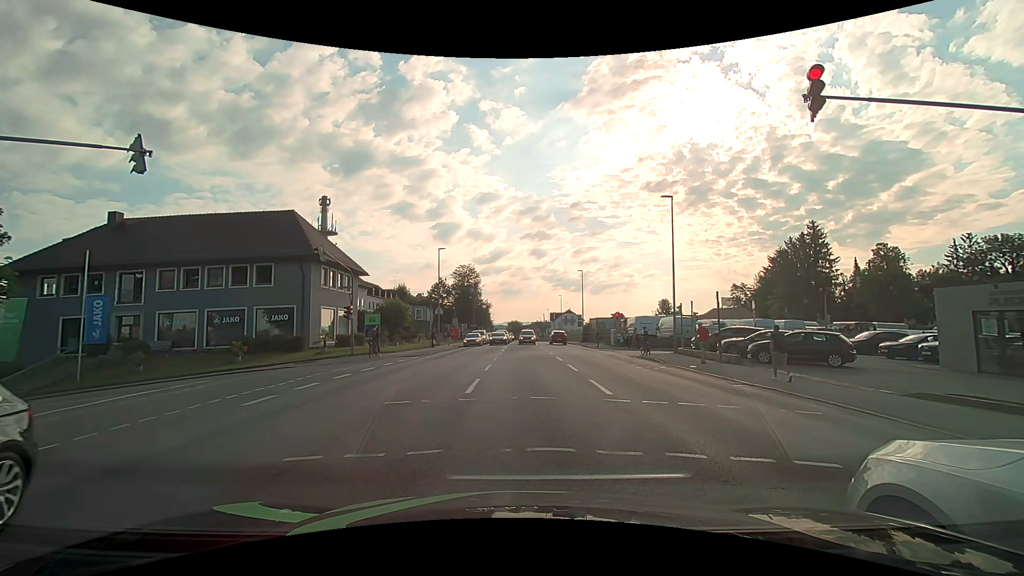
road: tertiary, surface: asphalt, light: Day
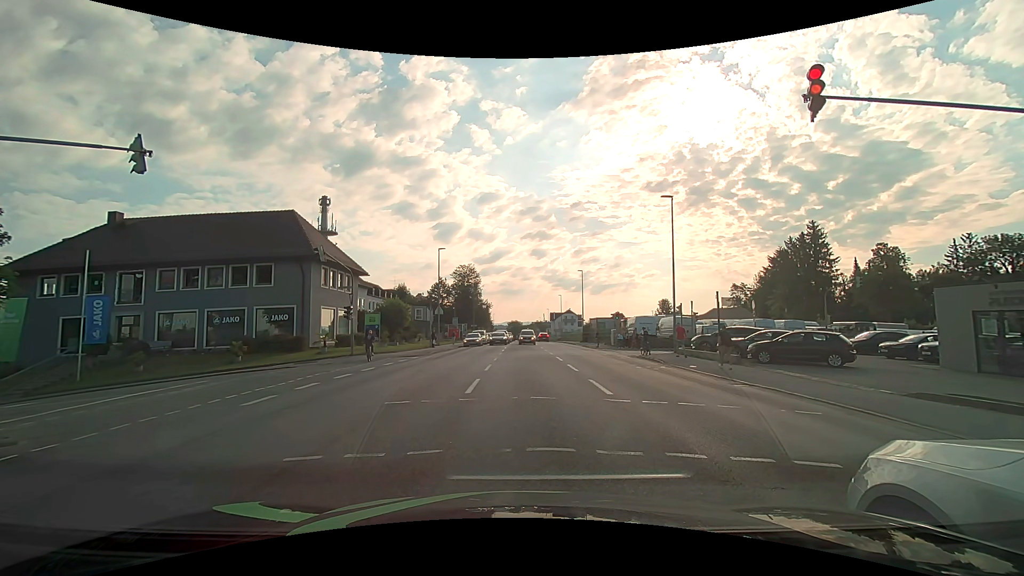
(0.0, 0.0) m; 0°
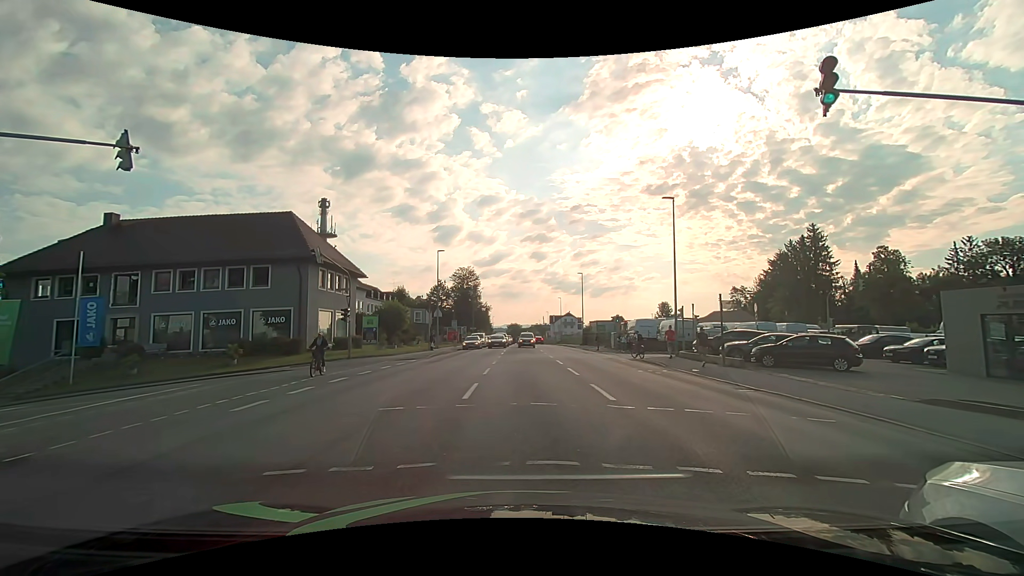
(0.0, +0.4) m; 0°
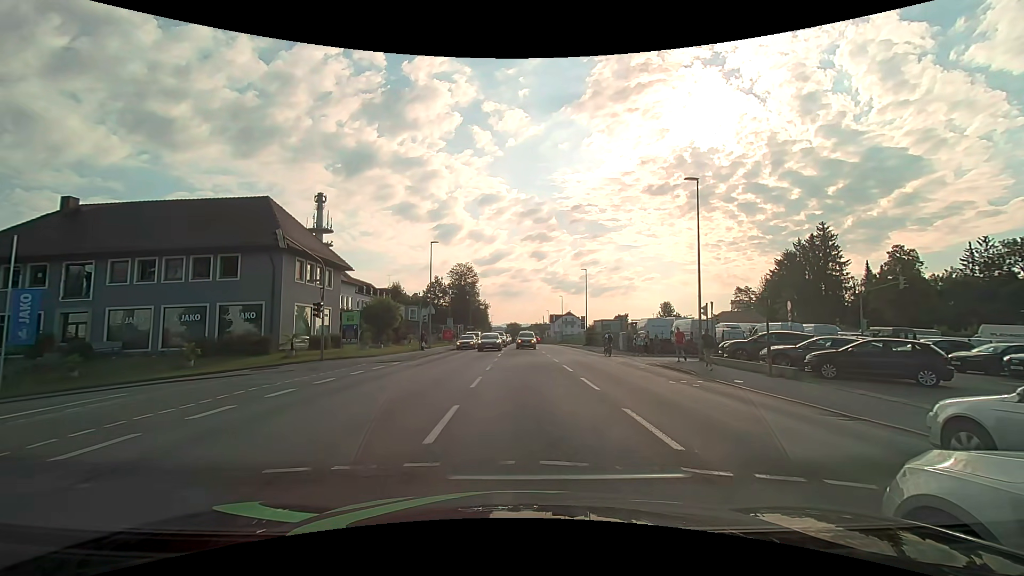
(-0.1, +4.4) m; -2°
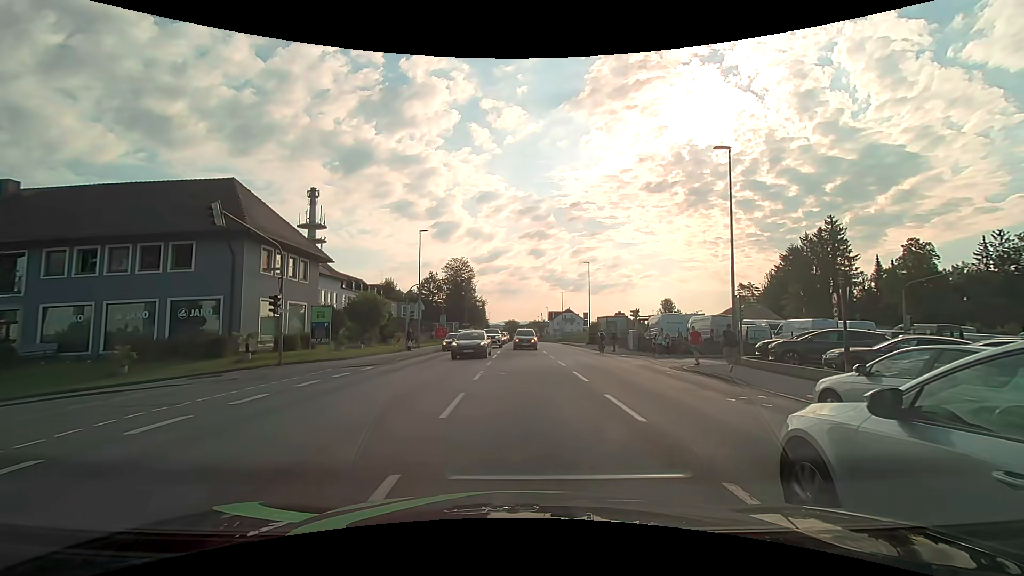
(+0.1, +4.5) m; +2°
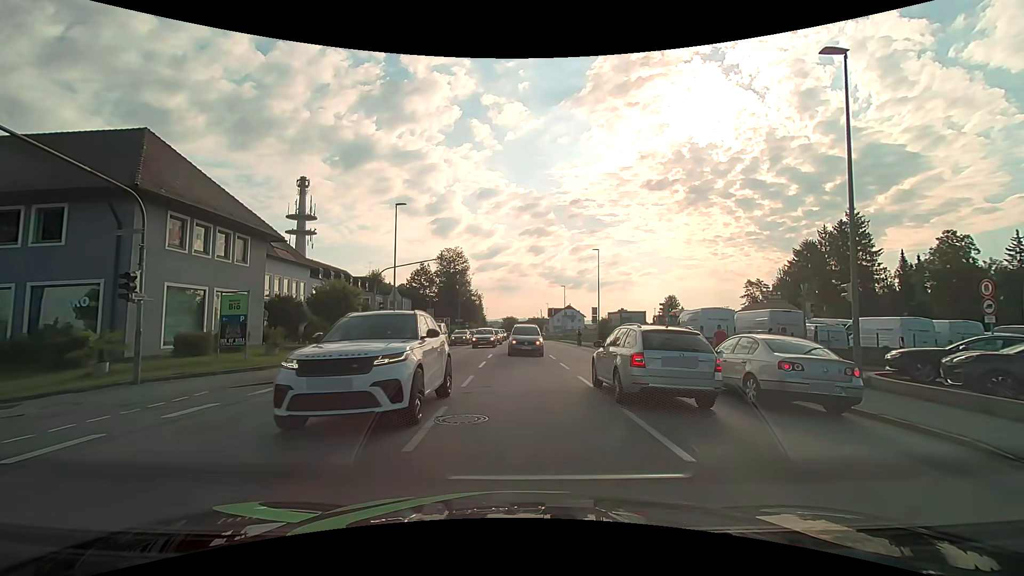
(0.0, +8.0) m; -1°
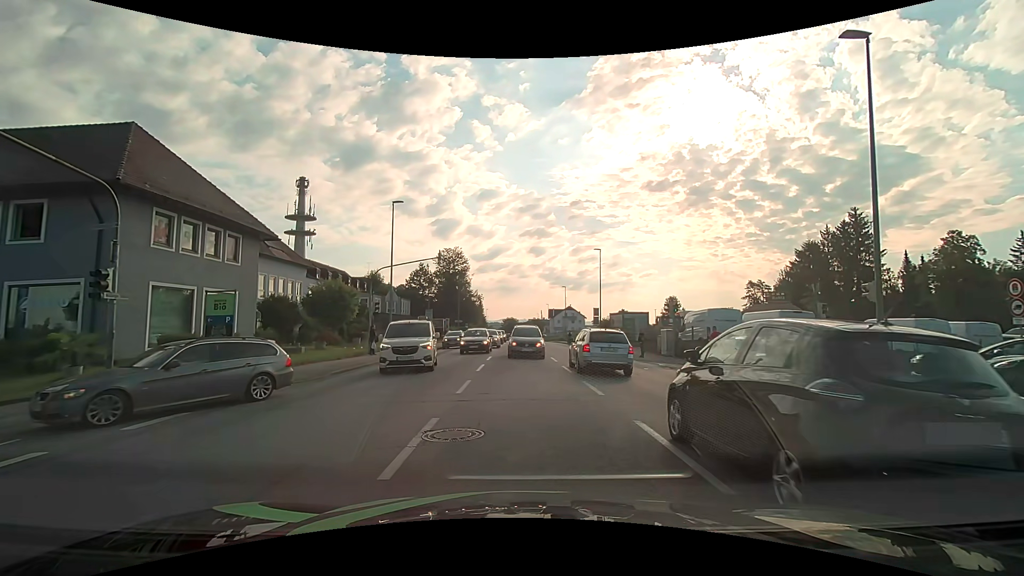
(0.0, +0.9) m; 0°
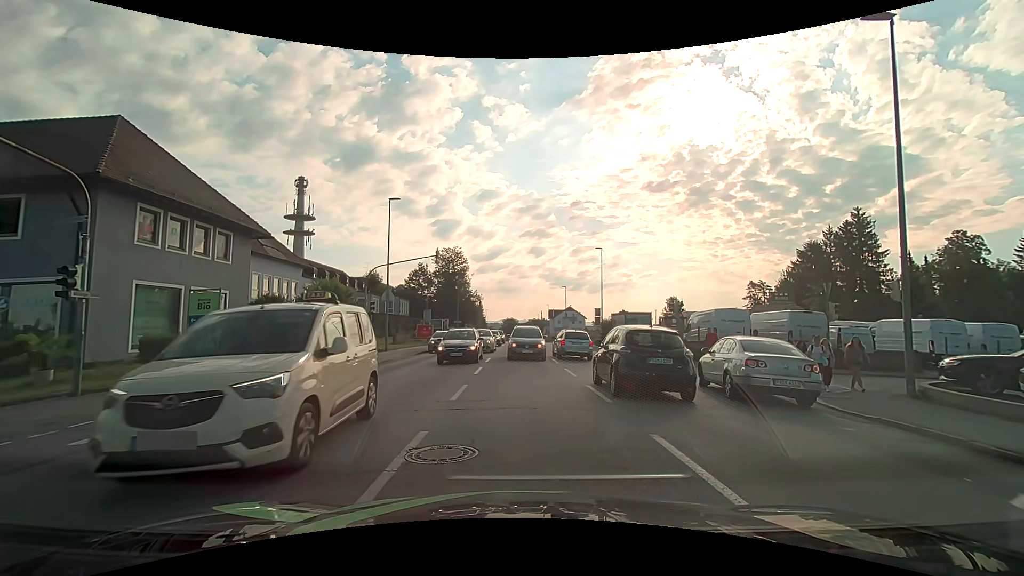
(0.0, +0.9) m; 0°
